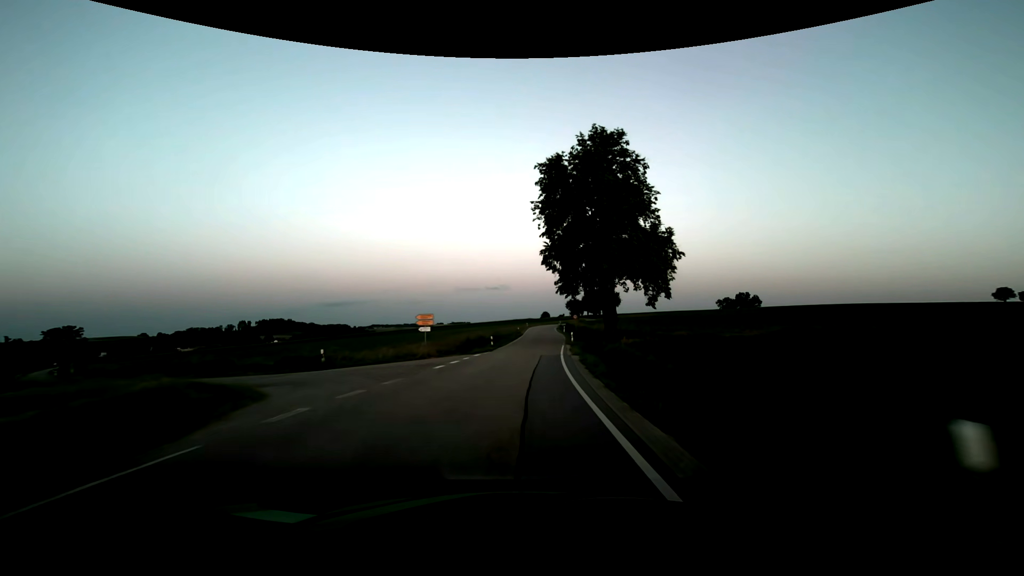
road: secondary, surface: asphalt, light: Dusk
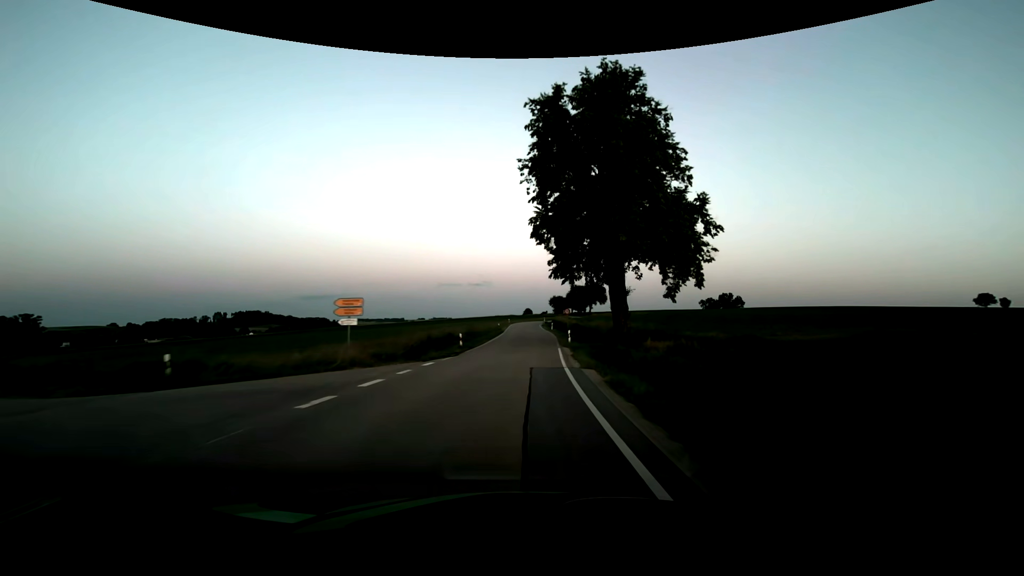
(+0.2, +10.8) m; +2°
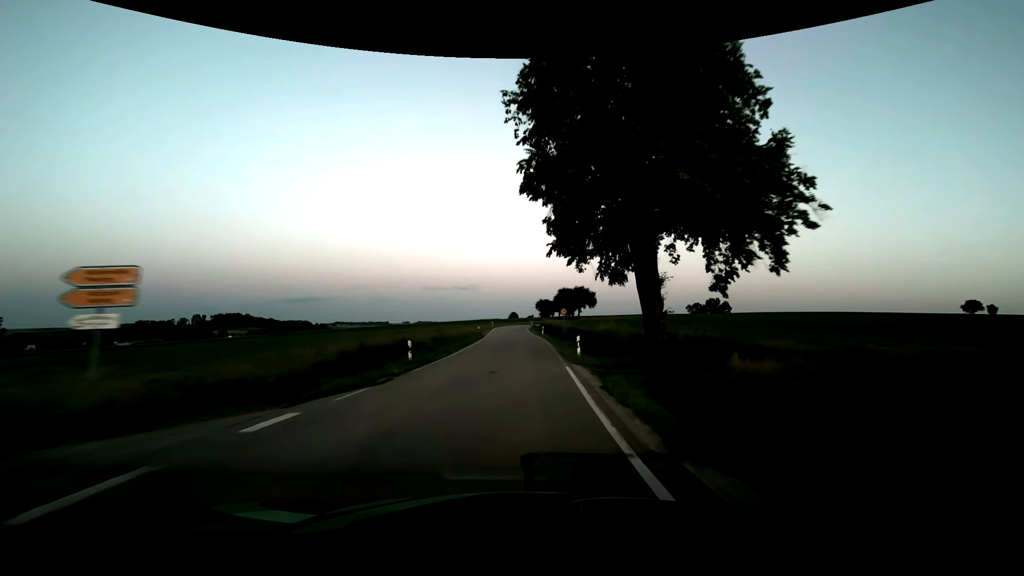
(+0.2, +10.8) m; +2°
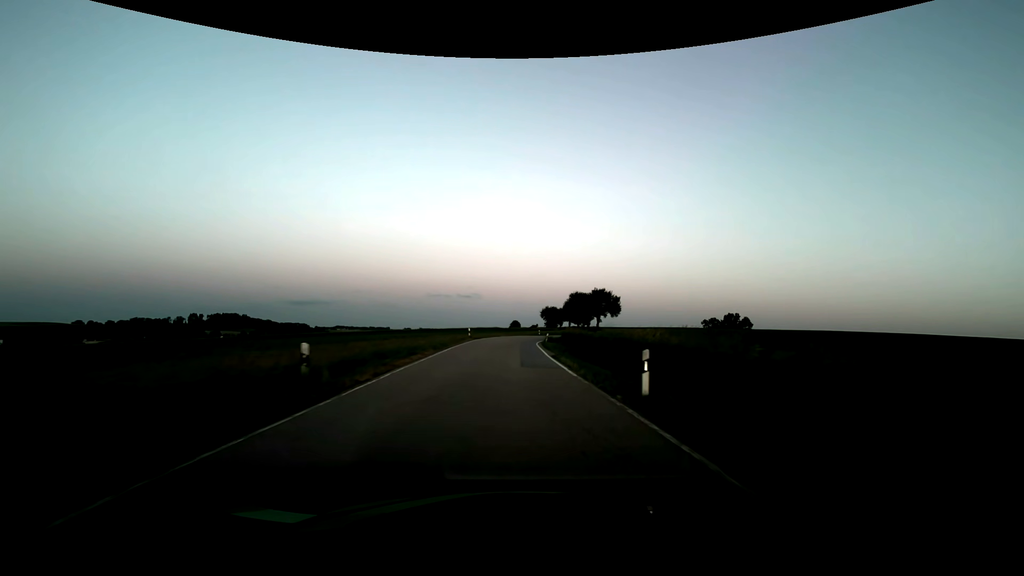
(+0.3, +43.1) m; 0°
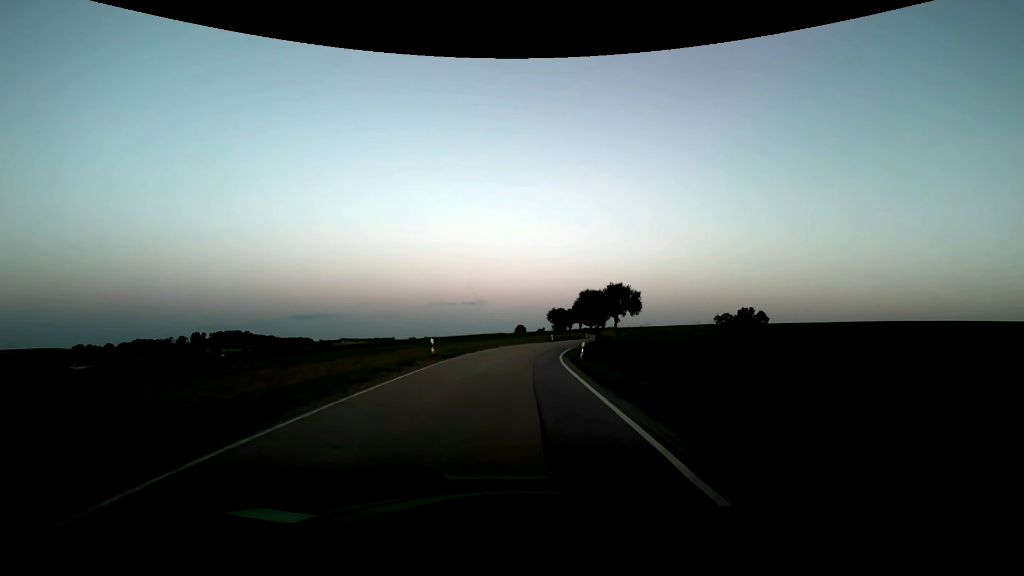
(-0.1, +21.4) m; -1°
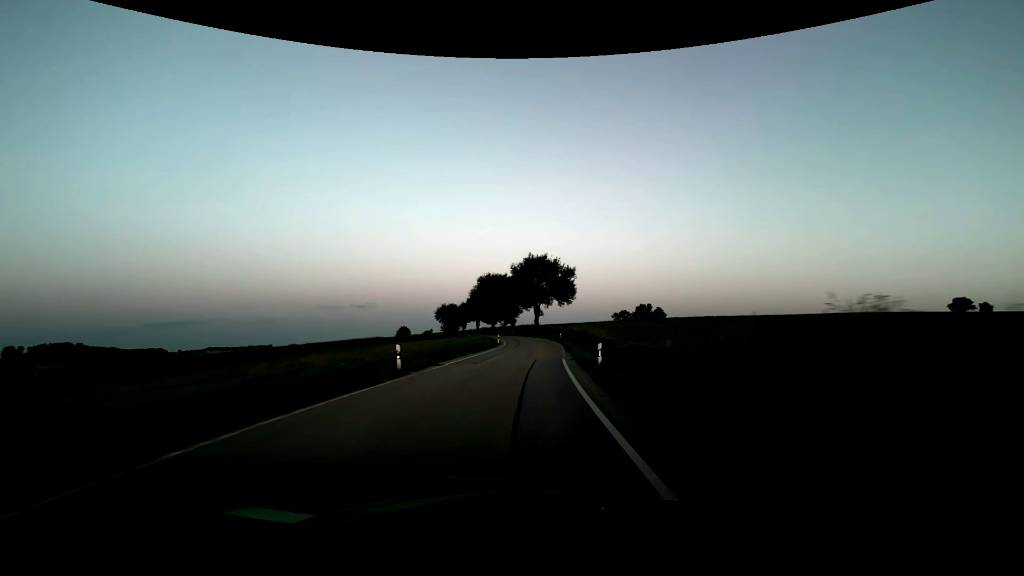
(+4.6, +53.0) m; +12°
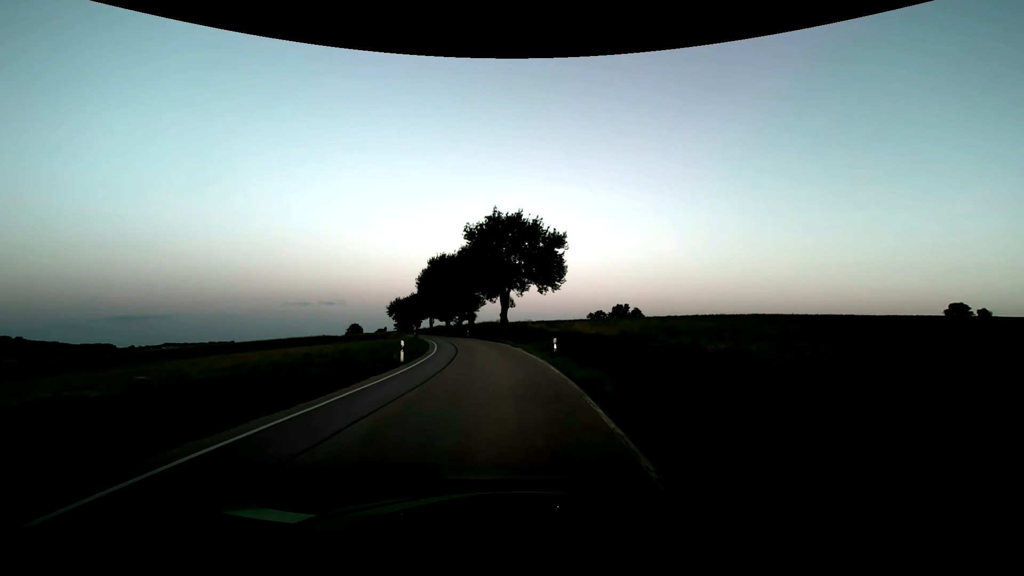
(+1.8, +32.0) m; +4°
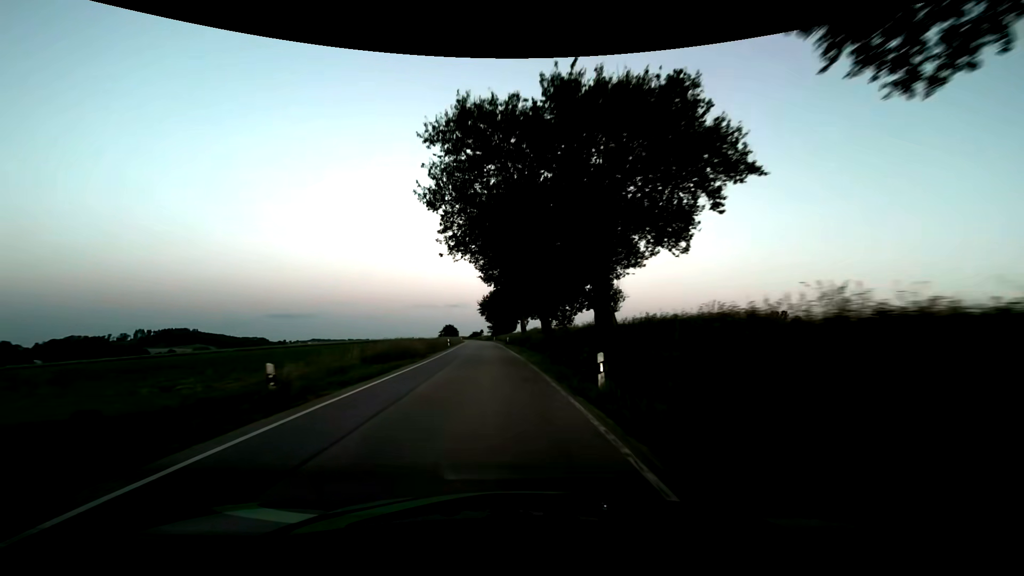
(-5.1, +53.1) m; -14°
(0, +10) (-1, +20) (-1, +30) (-2, +40) (-3, +50) (-3, +60) (-4, +70) (-5, +80) (-6, +90) (-6, +100) m
